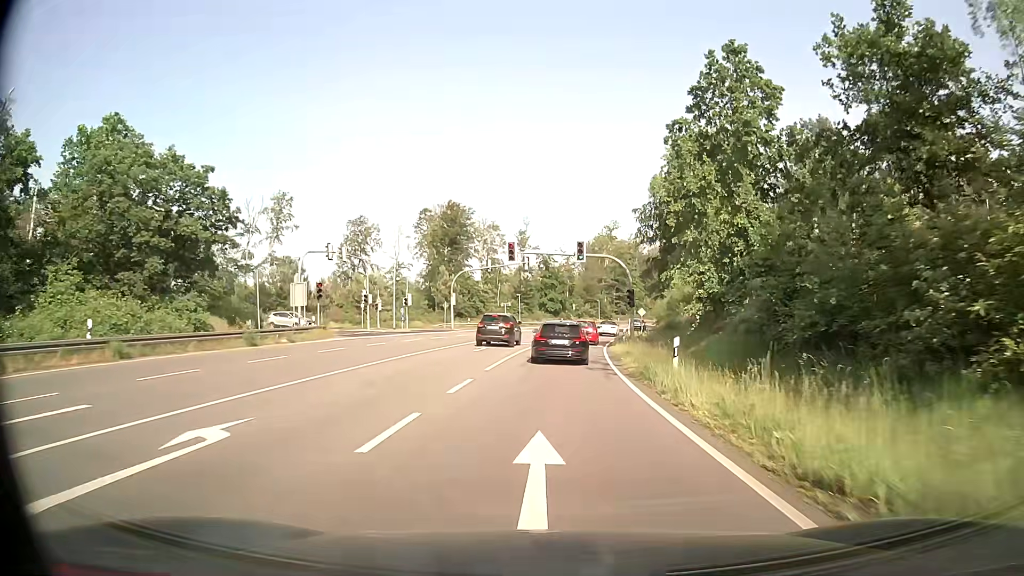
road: primary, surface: asphalt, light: Day
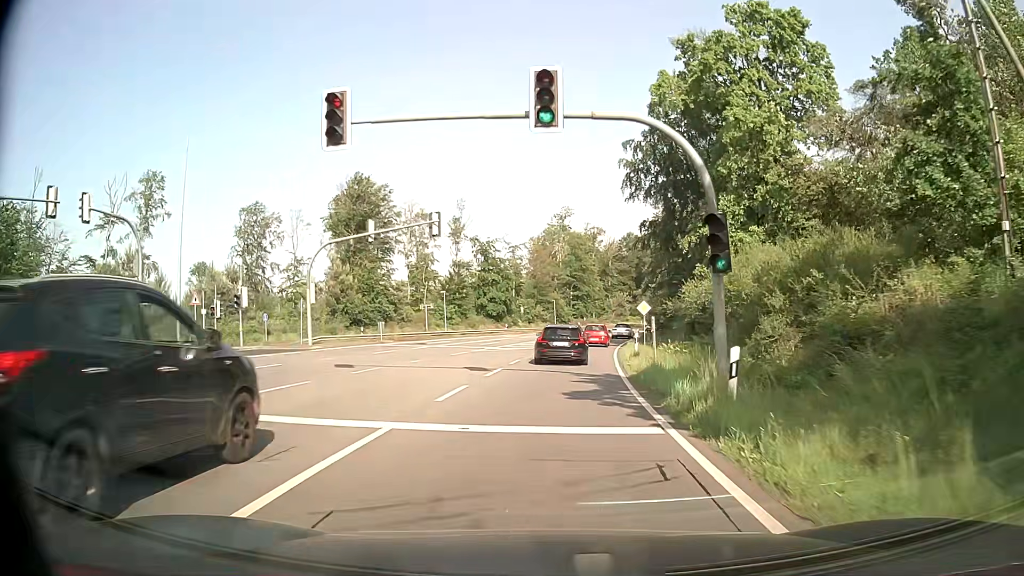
(+0.9, +29.6) m; +4°
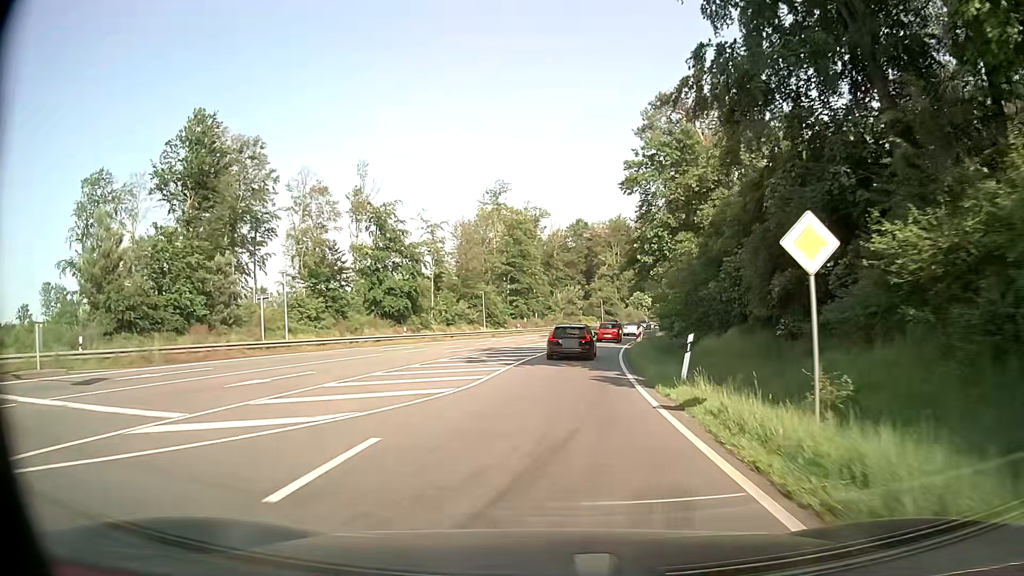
(+1.4, +30.5) m; +5°
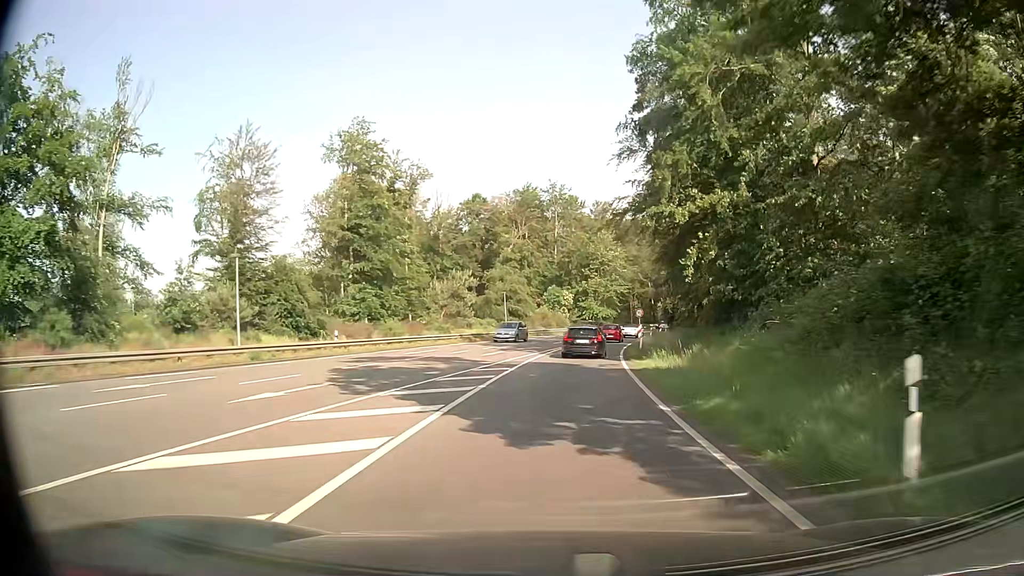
(+3.2, +41.4) m; +9°
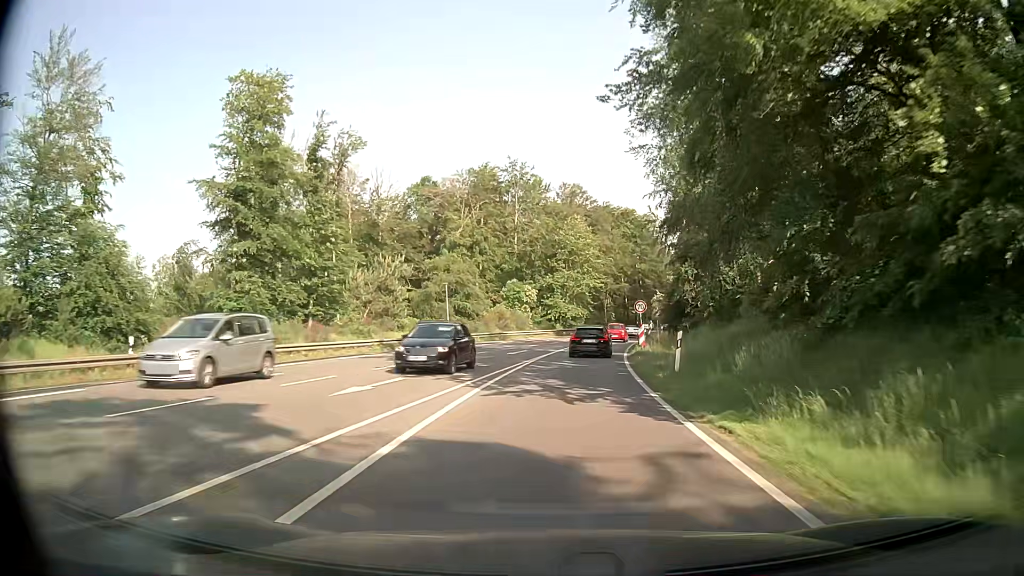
(+0.4, +17.7) m; +3°
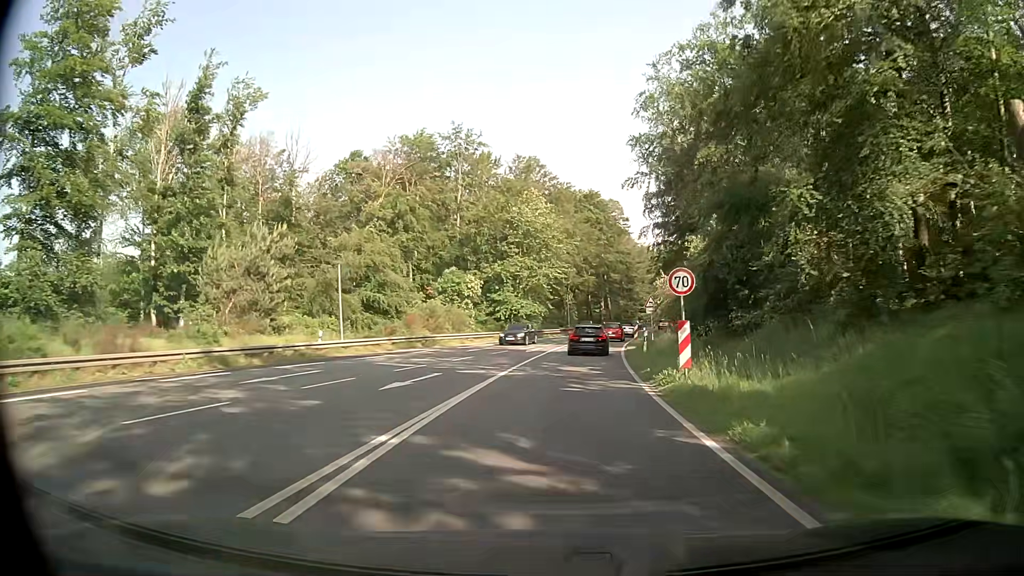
(+0.6, +18.3) m; +4°
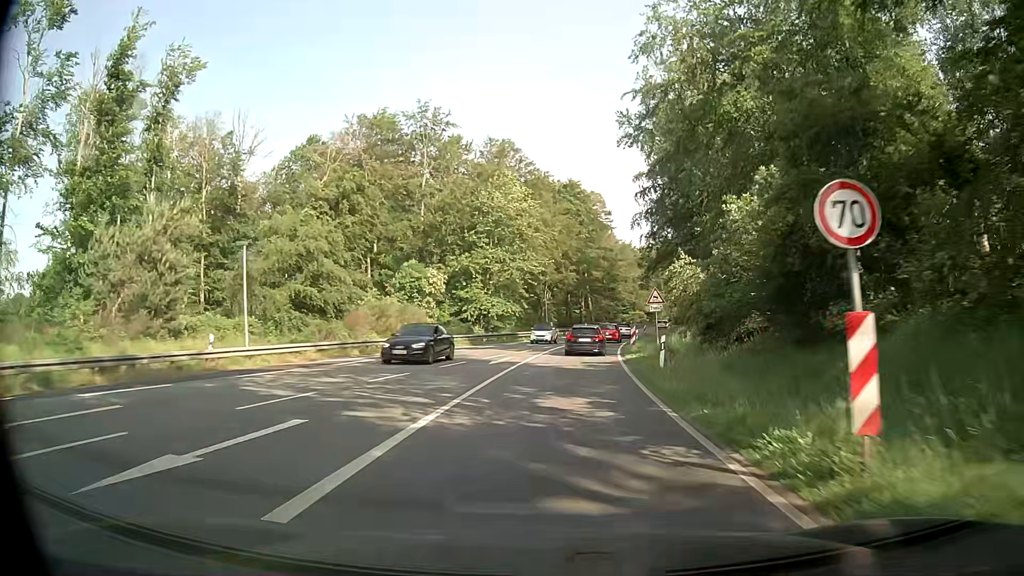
(+0.2, +9.4) m; +2°
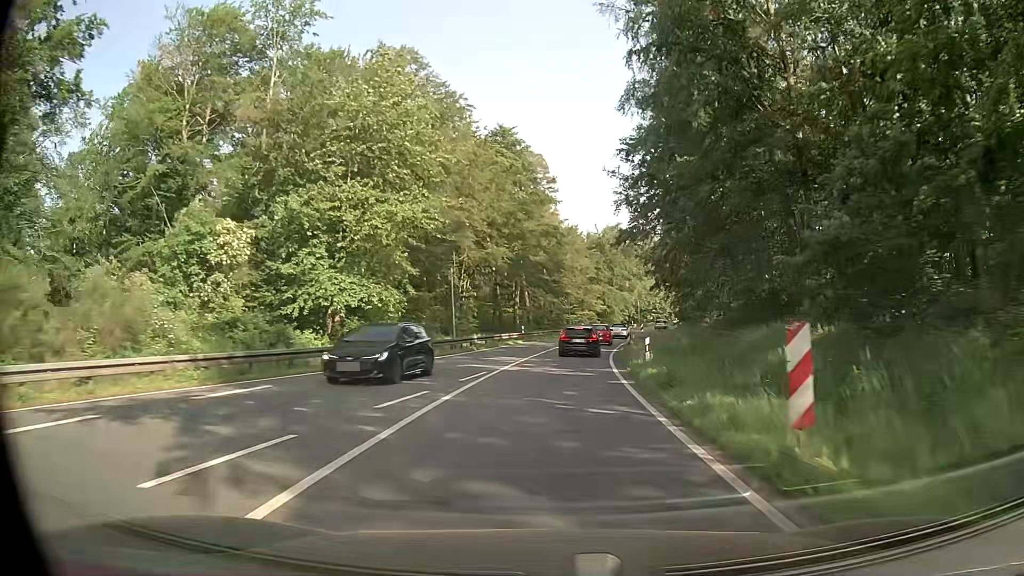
(+1.4, +29.0) m; +5°
(0, +10) (+1, +20) (+1, +30) (+3, +40) (+4, +50) (+6, +60) (+8, +69) (+10, +79) (+13, +89) (+16, +98) m
